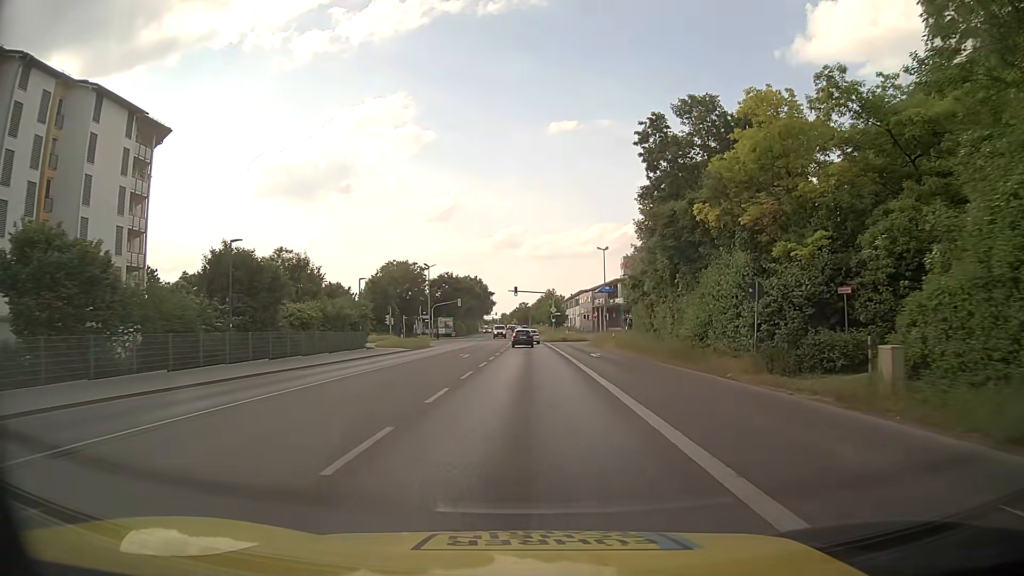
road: secondary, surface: asphalt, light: Day
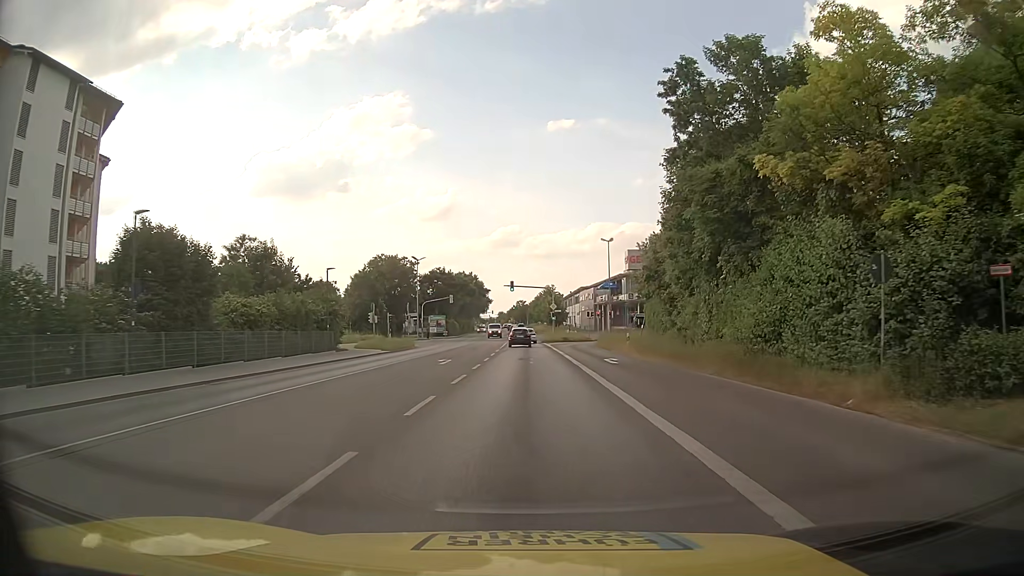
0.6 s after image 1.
(0.0, +7.9) m; 0°
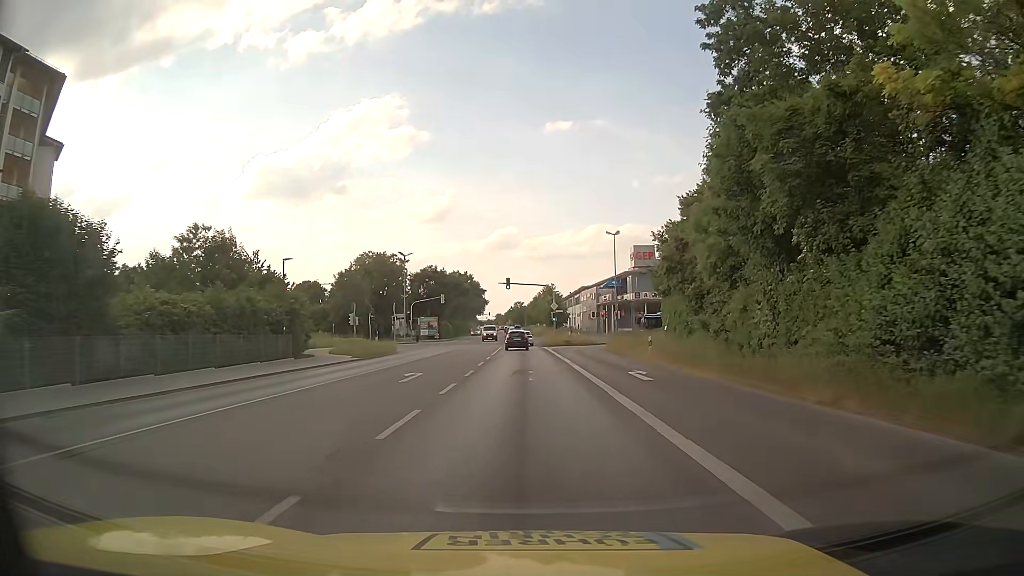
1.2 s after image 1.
(0.0, +7.8) m; 0°
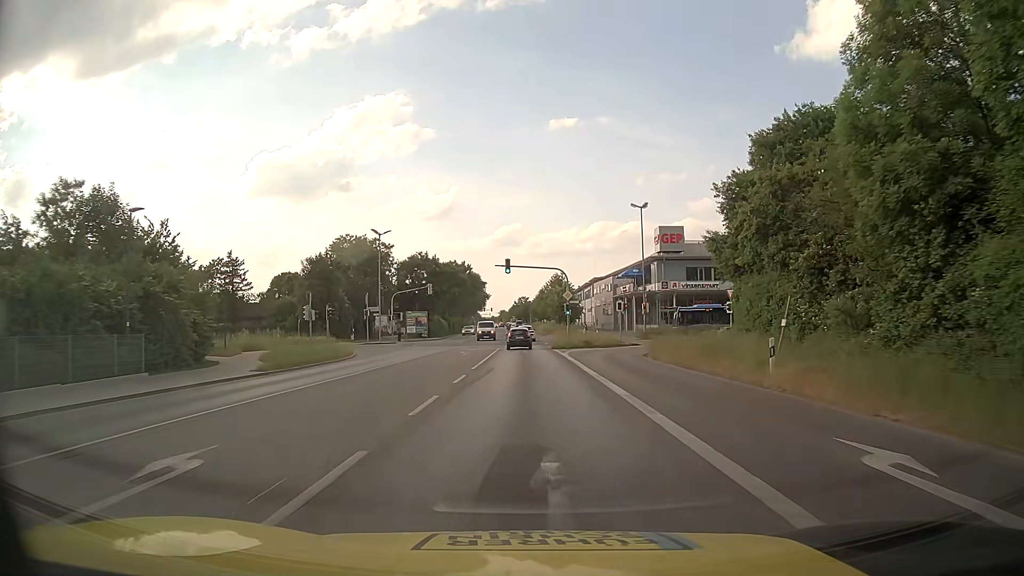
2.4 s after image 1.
(0.0, +16.0) m; 0°
